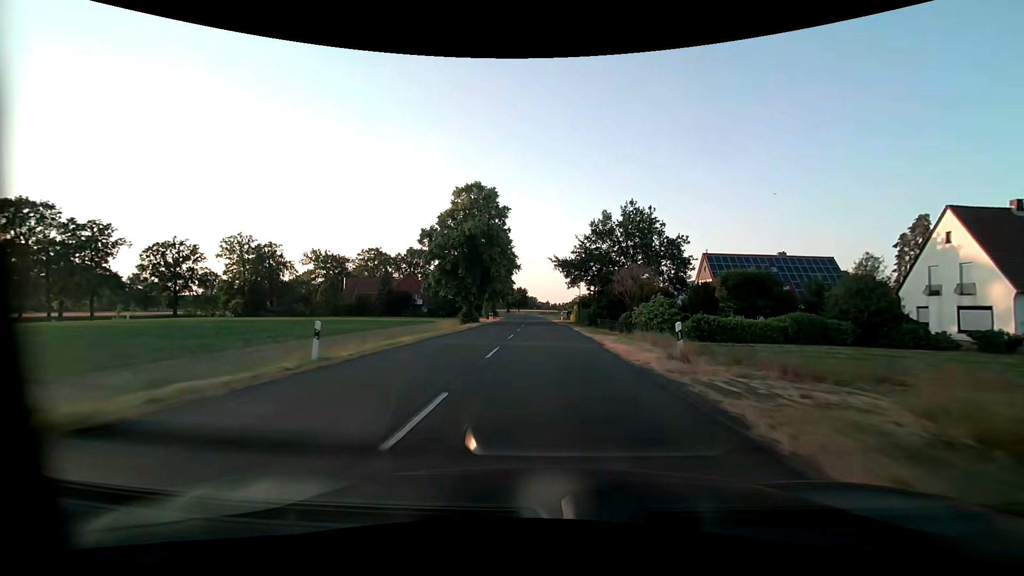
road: secondary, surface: asphalt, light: Day
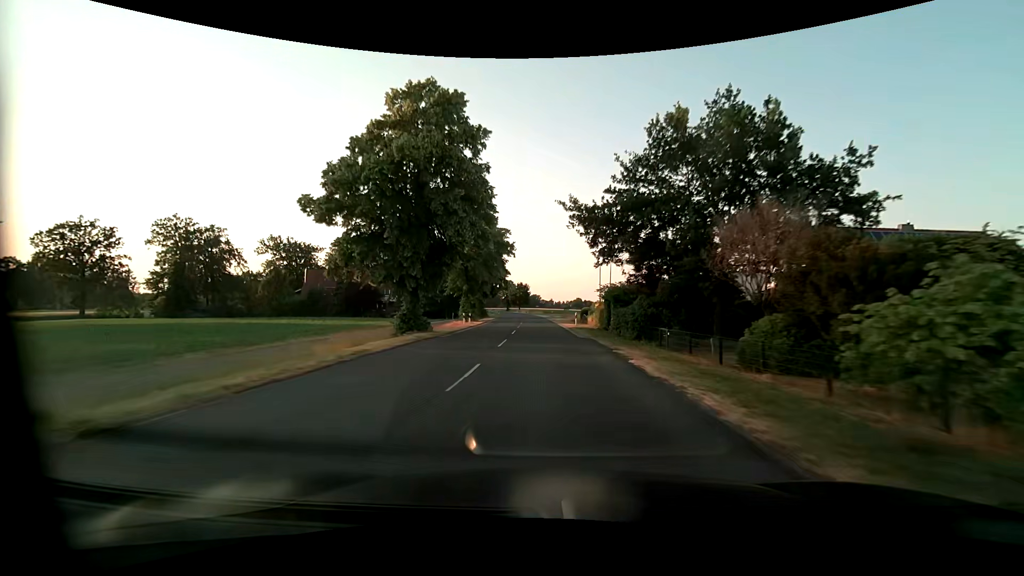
(0.0, +22.9) m; 0°
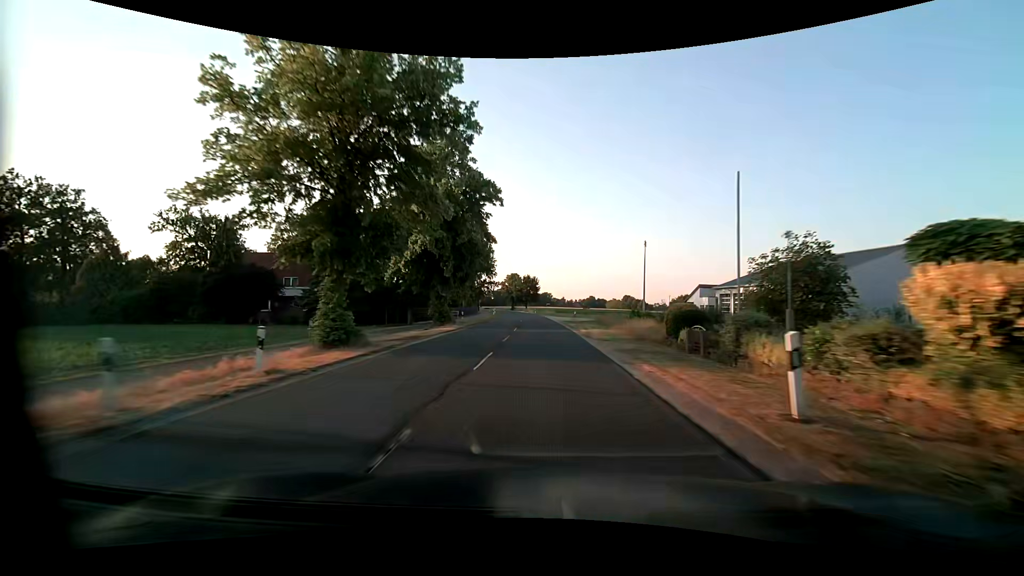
(-0.3, +34.3) m; -1°
(0, +10) (0, +20) (0, +30) (0, +40) (-1, +50) (-1, +60) (-2, +70) (-3, +80) (-3, +90) (-4, +100) m
